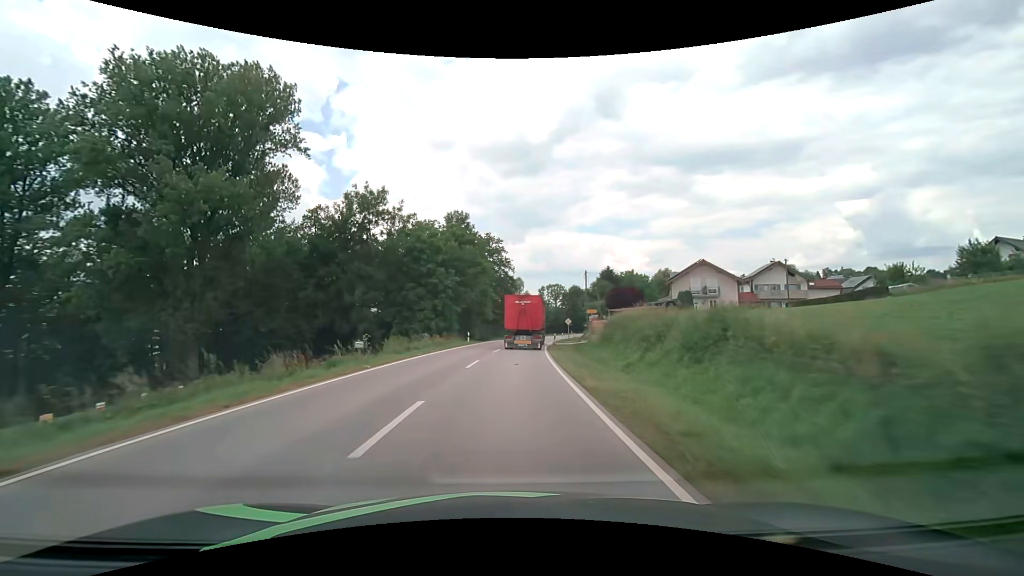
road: secondary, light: Day
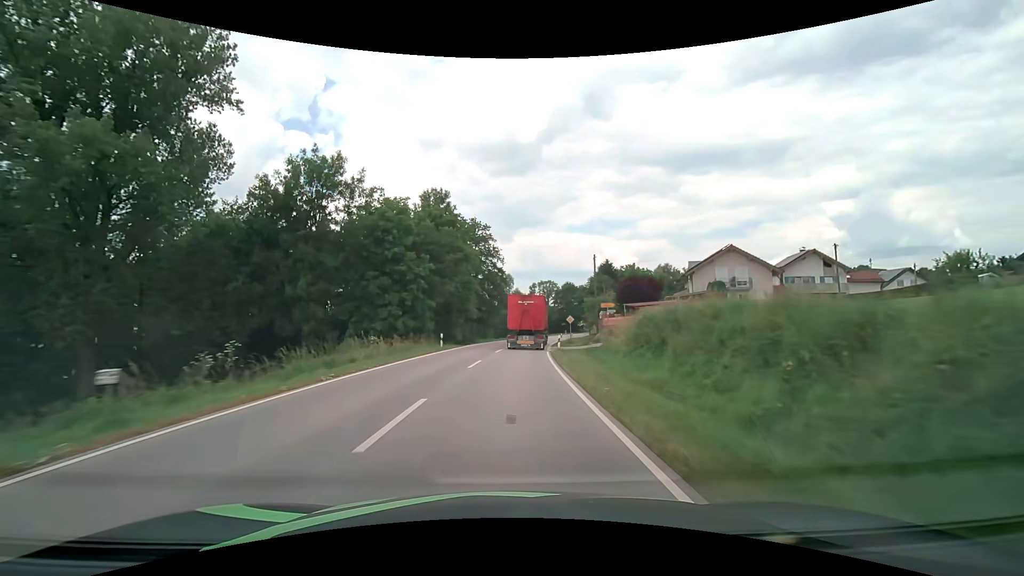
(+0.1, +11.7) m; +1°
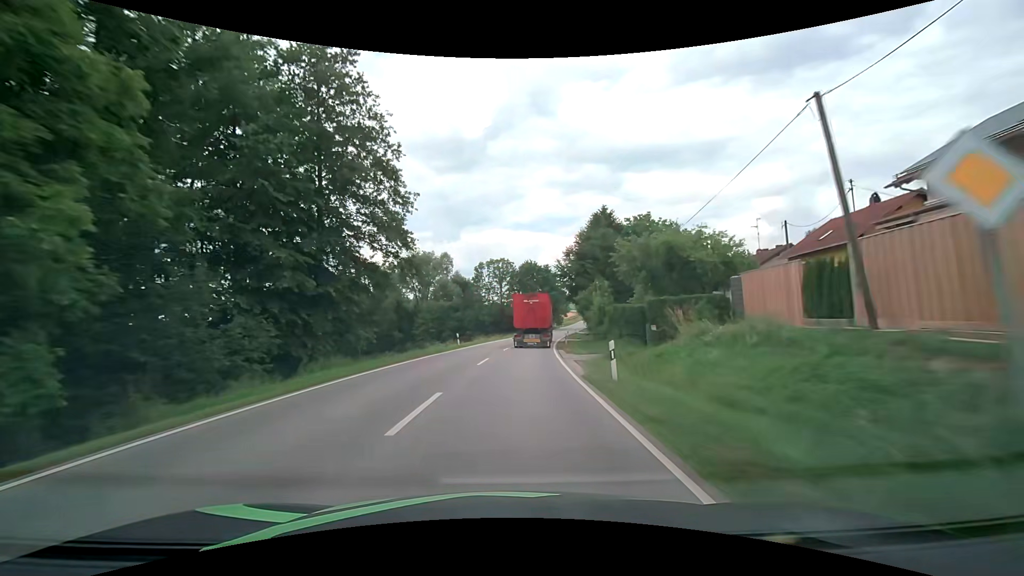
(+2.4, +46.9) m; +6°
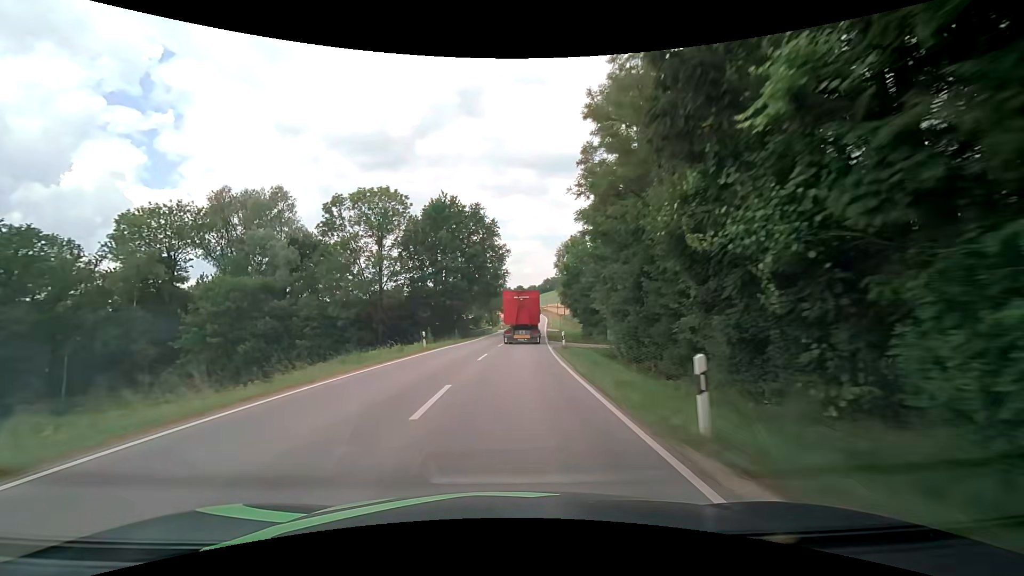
(+4.3, +58.8) m; +9°
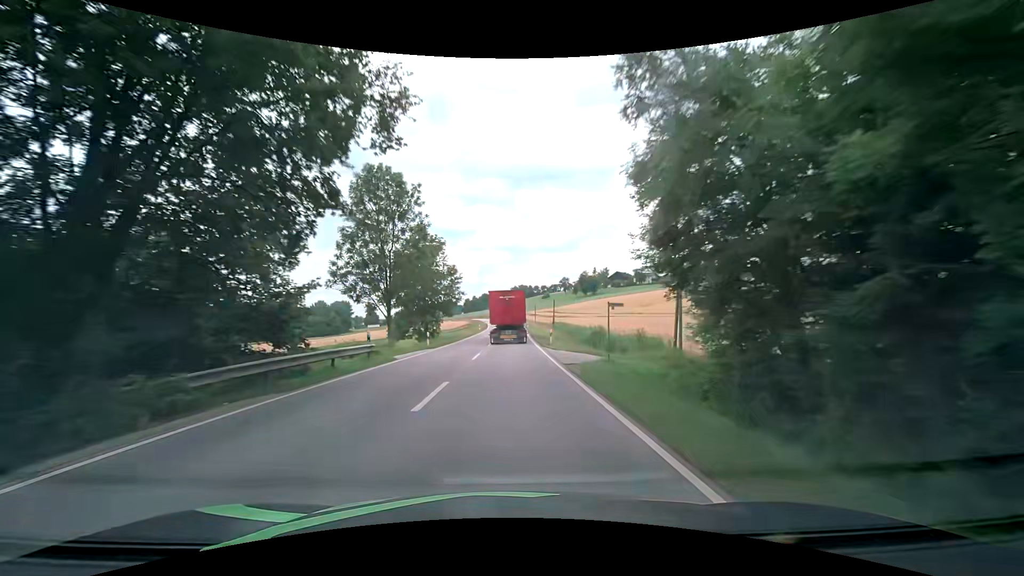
(+1.7, +47.0) m; +4°
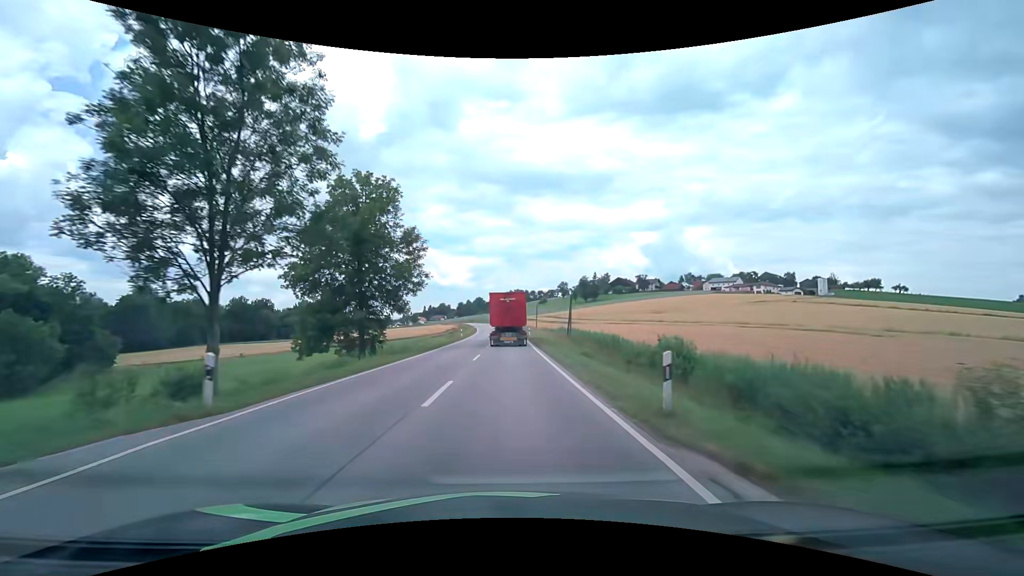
(-0.1, +23.2) m; 0°
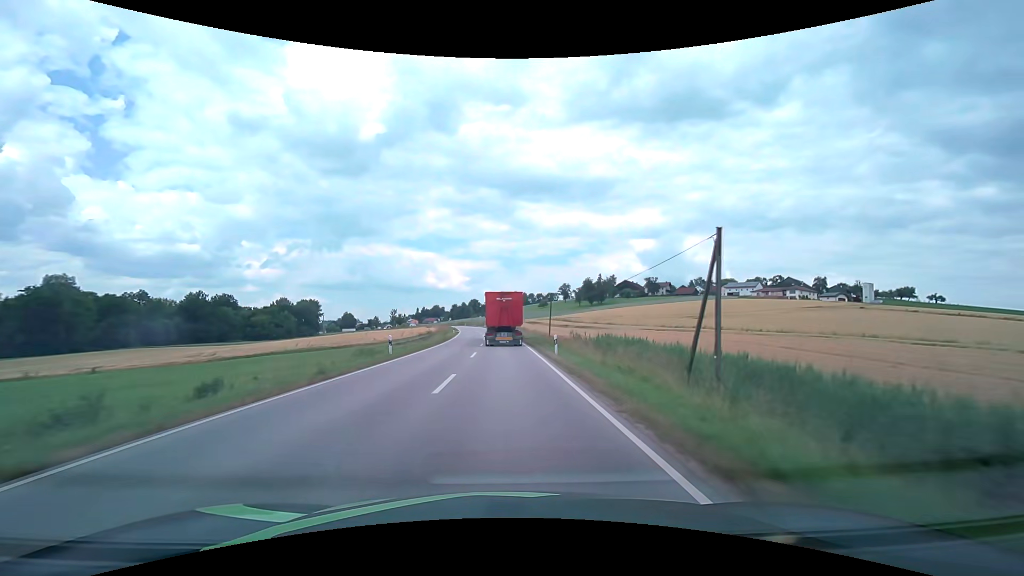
(+0.2, +34.2) m; +1°
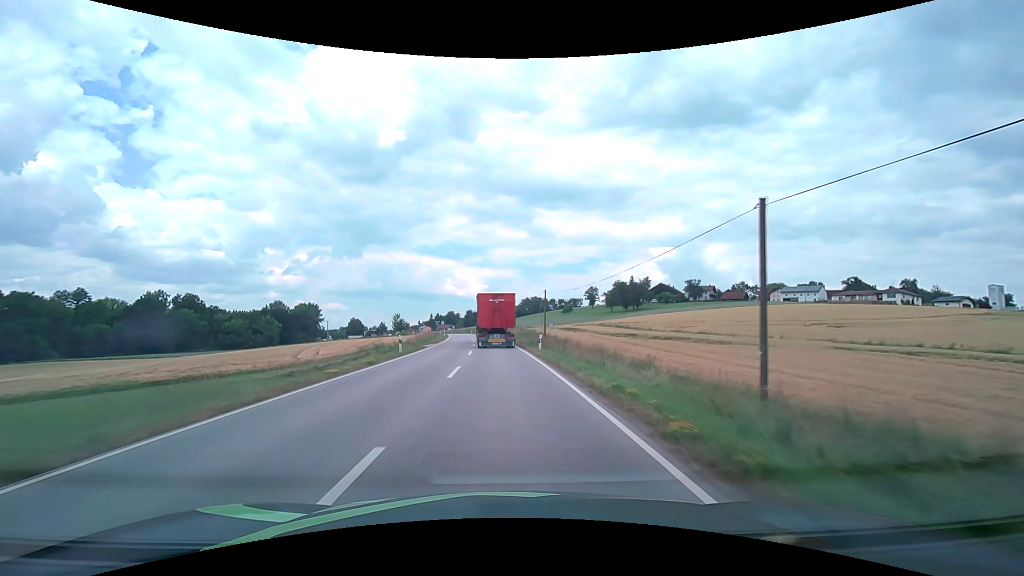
(-0.8, +44.6) m; -2°
(0, +10) (0, +20) (-1, +30) (-1, +40) (-2, +50) (-2, +60) (-3, +70) (-4, +80) (-5, +90) (-7, +100) m
